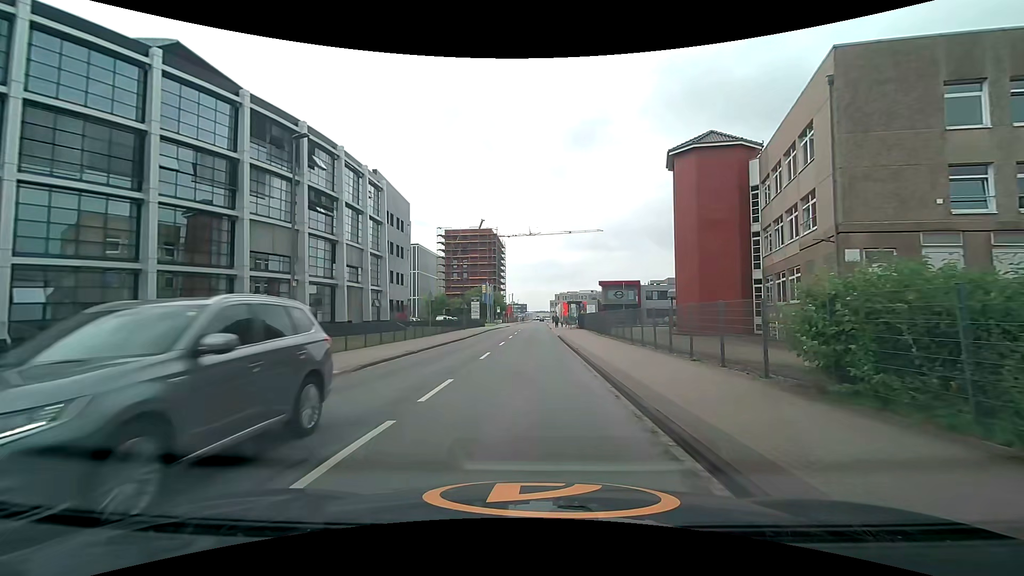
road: unclassified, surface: asphalt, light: Day
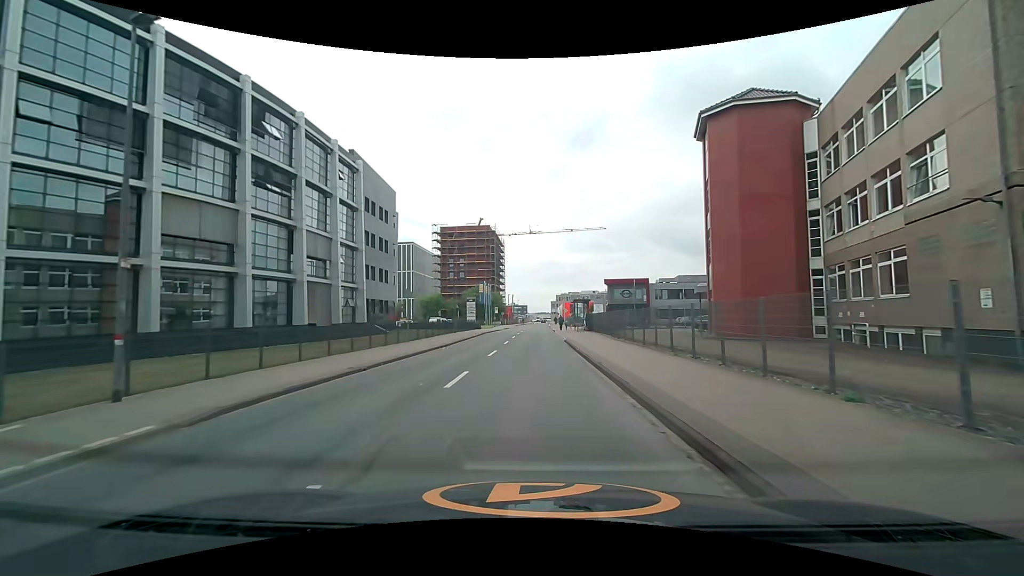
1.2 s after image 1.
(-0.1, +7.4) m; 0°
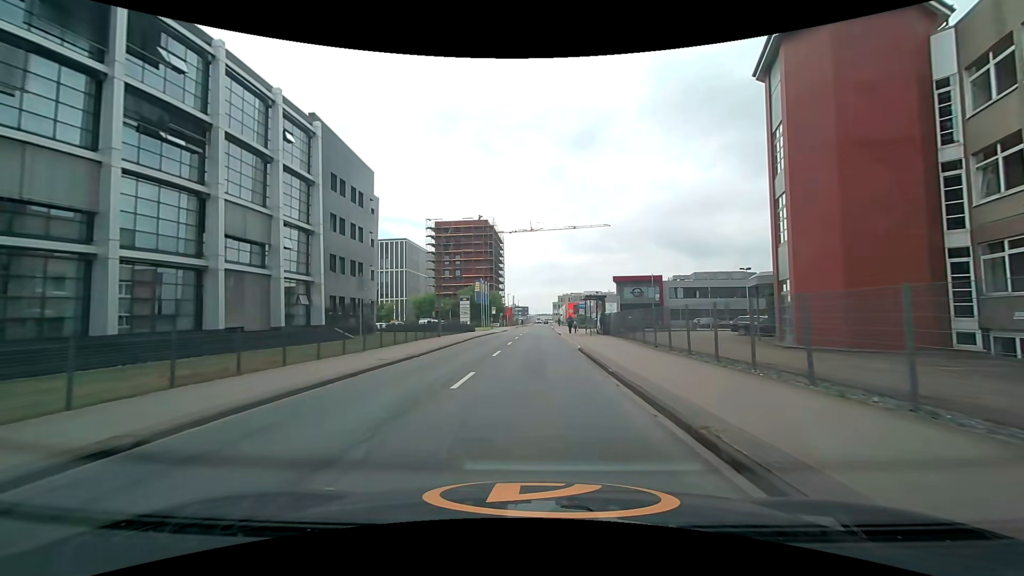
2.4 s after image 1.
(-0.2, +9.2) m; -1°
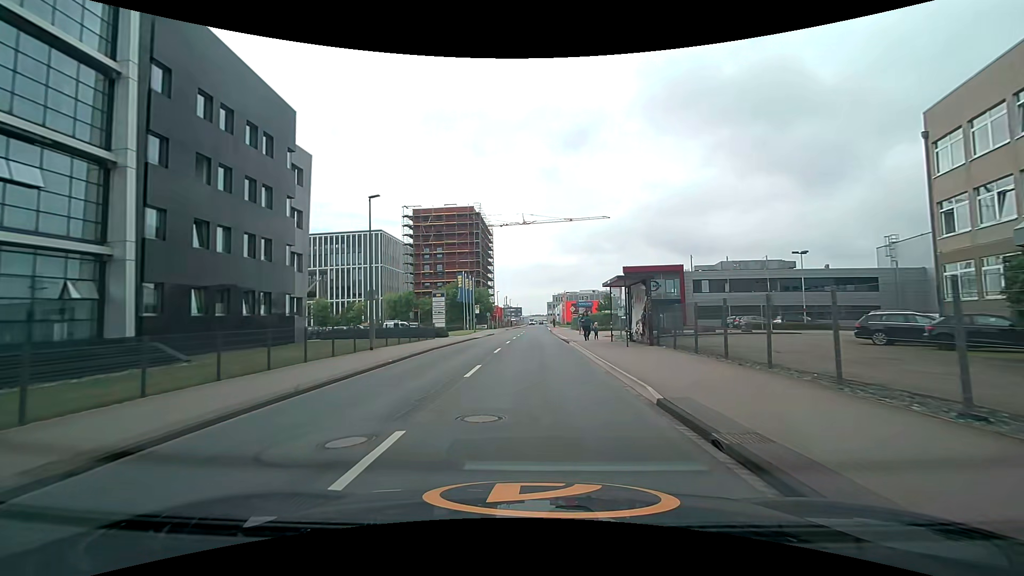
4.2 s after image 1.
(+0.1, +16.0) m; +1°
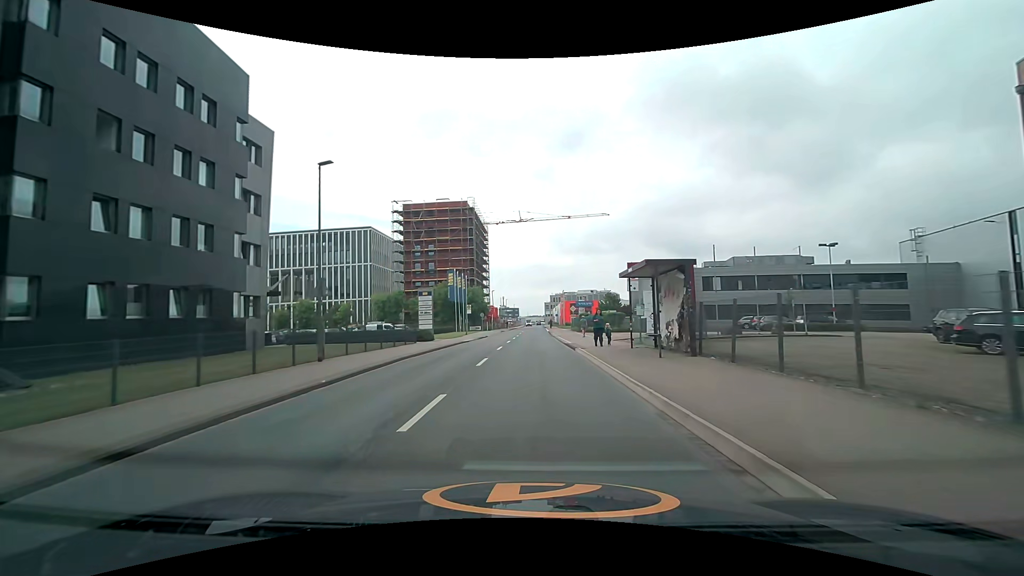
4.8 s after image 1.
(0.0, +5.7) m; +1°
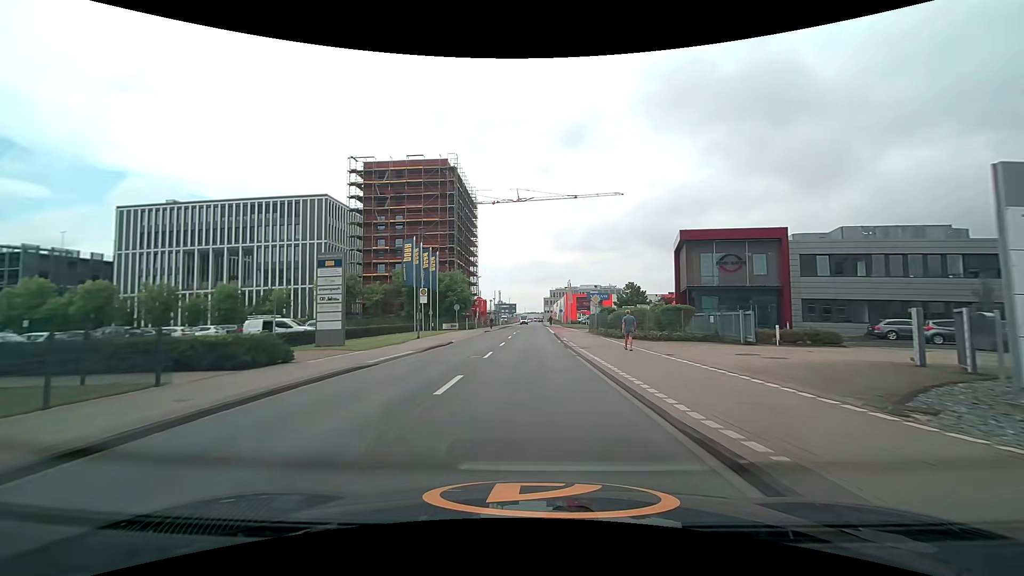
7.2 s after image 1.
(0.0, +24.1) m; 0°
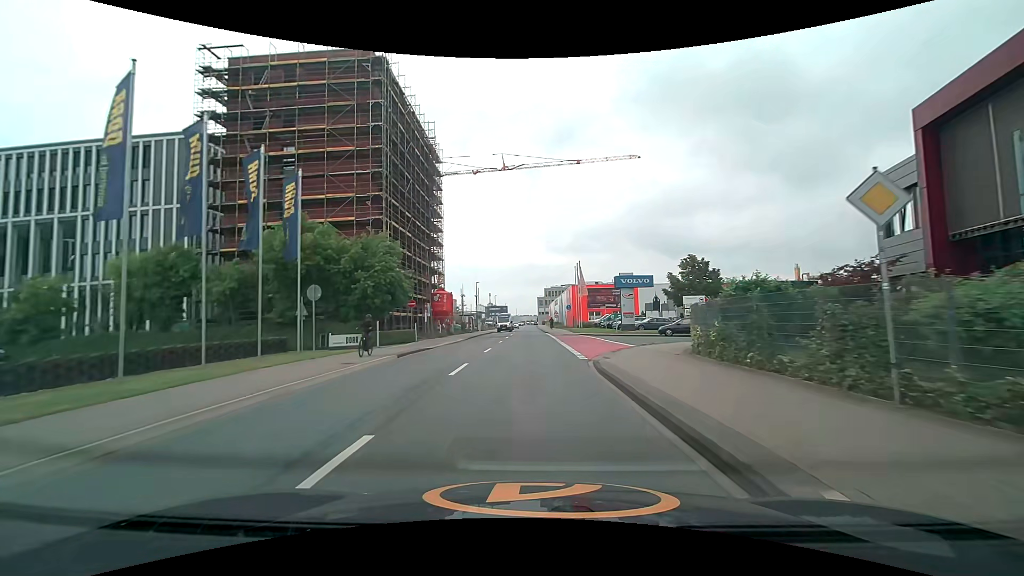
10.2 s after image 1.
(+0.3, +33.0) m; +1°
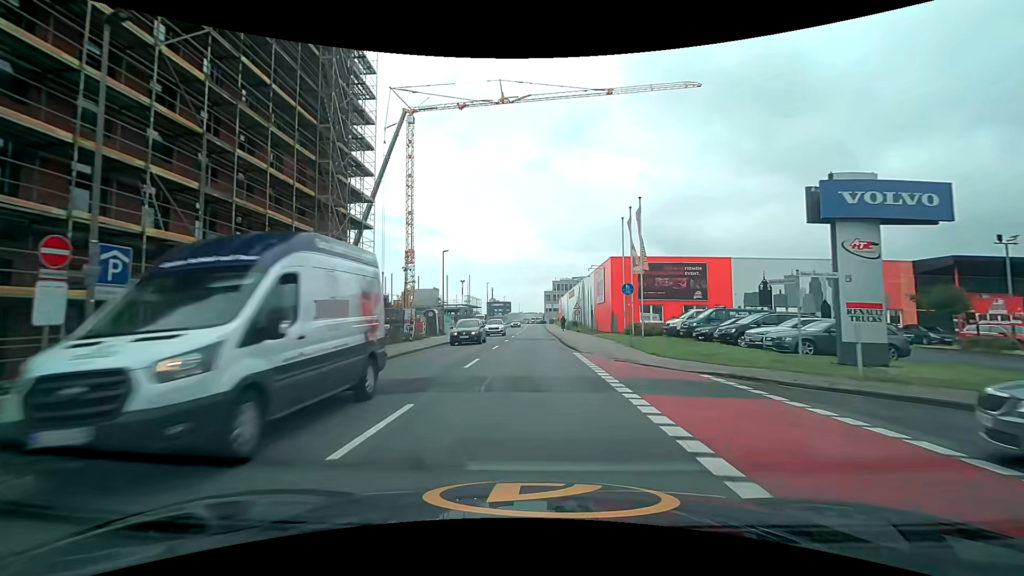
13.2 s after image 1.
(-0.1, +33.4) m; -1°
(0, +10) (0, +20) (0, +30) (0, +40) (0, +50) (+1, +60) (+1, +70) (+1, +80) (+1, +90) (+1, +100) m
